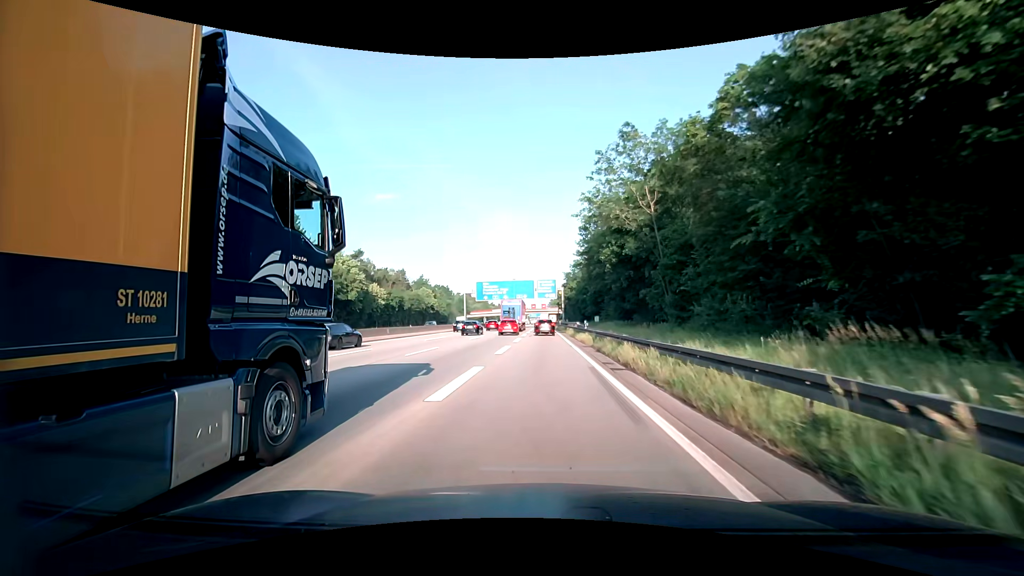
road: motorway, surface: asphalt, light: Day
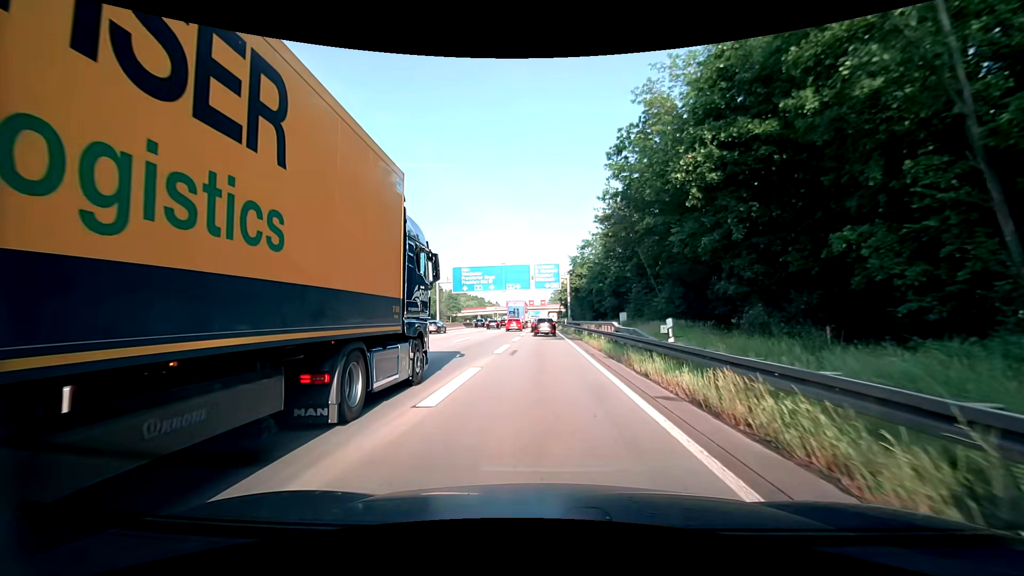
(+0.1, +24.4) m; 0°
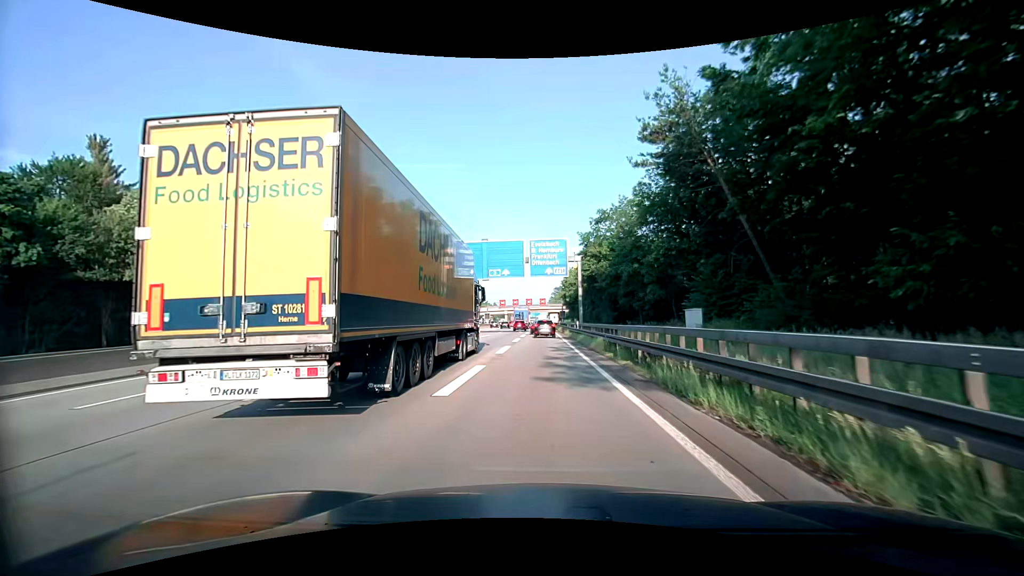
(-0.1, +22.6) m; 0°
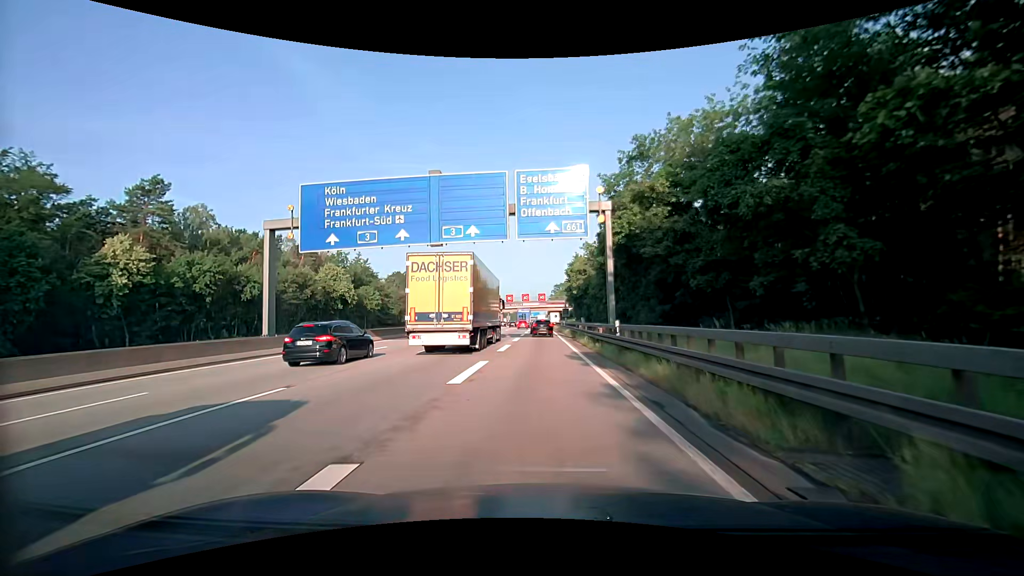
(-0.2, +22.5) m; -1°
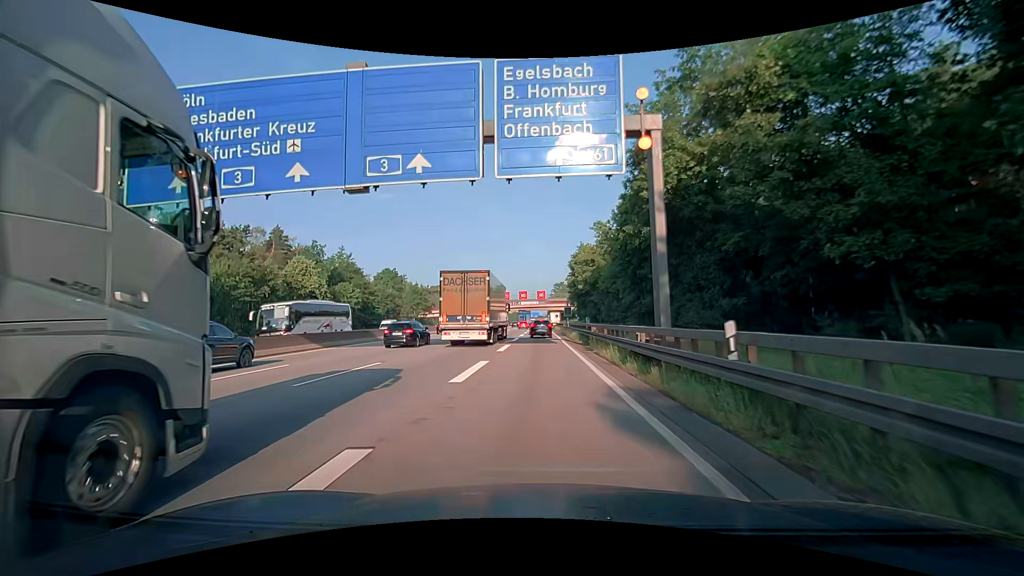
(+0.1, +11.5) m; 0°
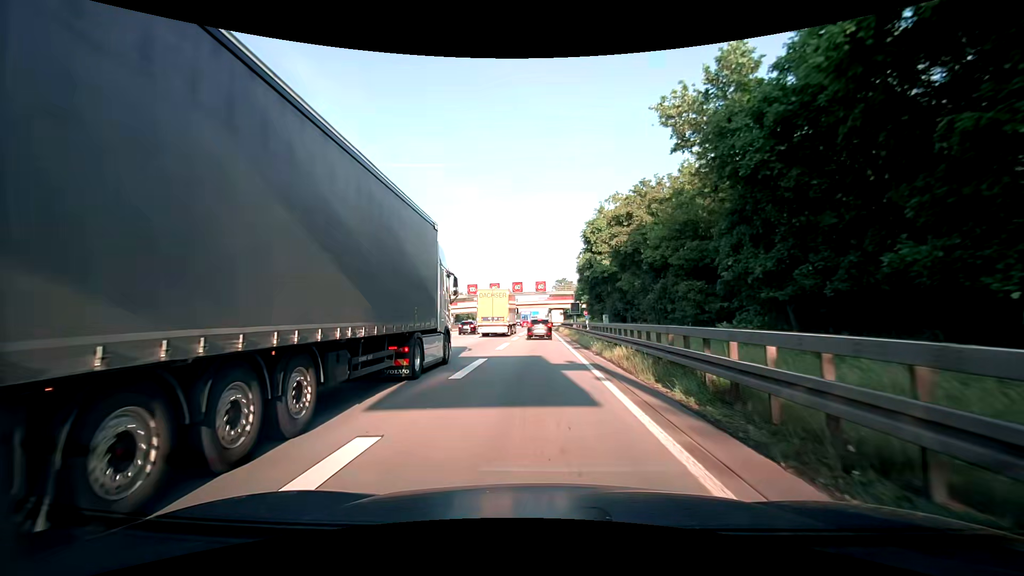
(+0.1, +23.4) m; 0°
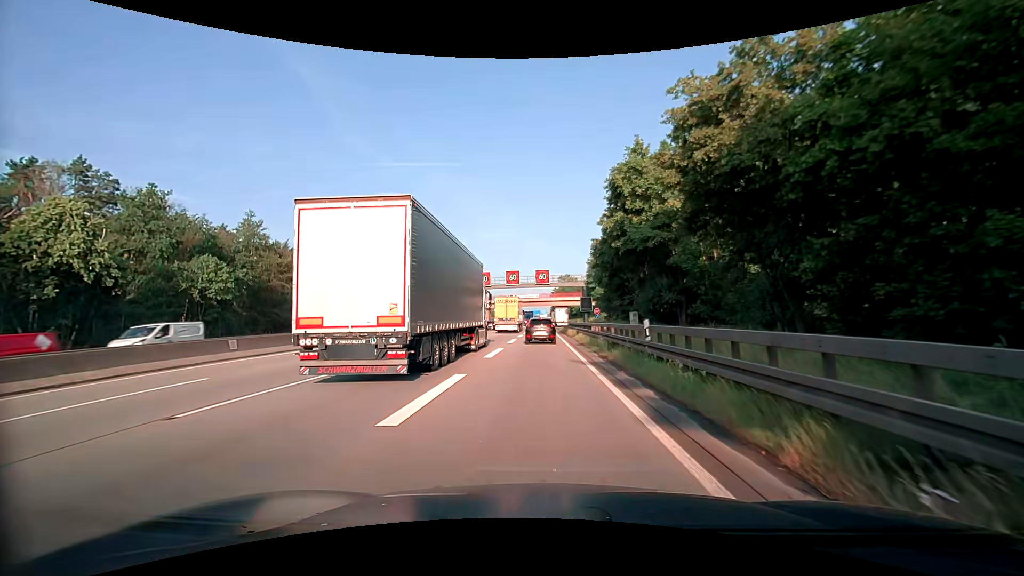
(+0.1, +17.2) m; 0°
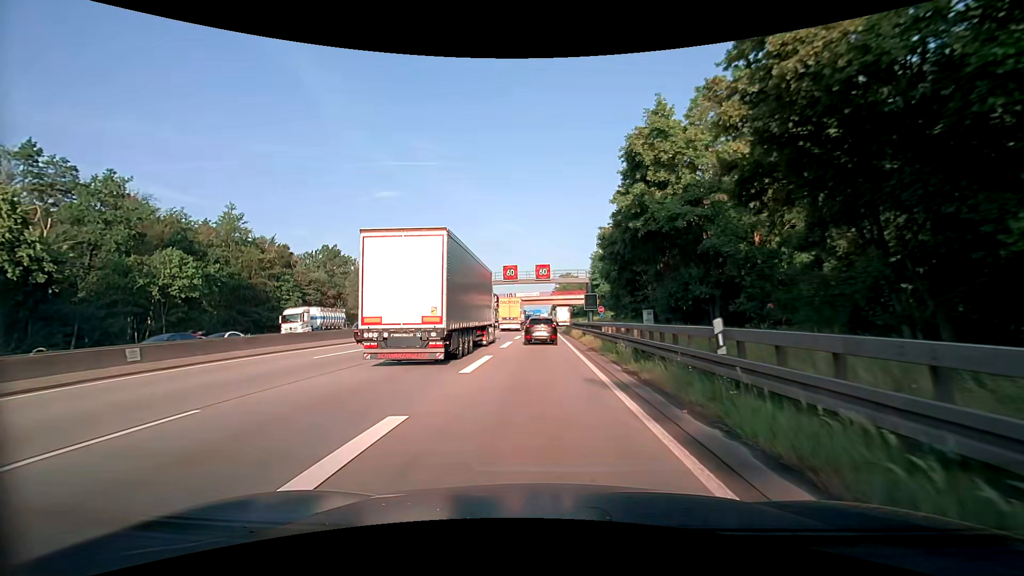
(0.0, +5.5) m; 0°
(0, +10) (0, +20) (0, +30) (0, +40) (0, +50) (0, +60) (0, +70) (0, +80) (0, +90) (0, +100) m
